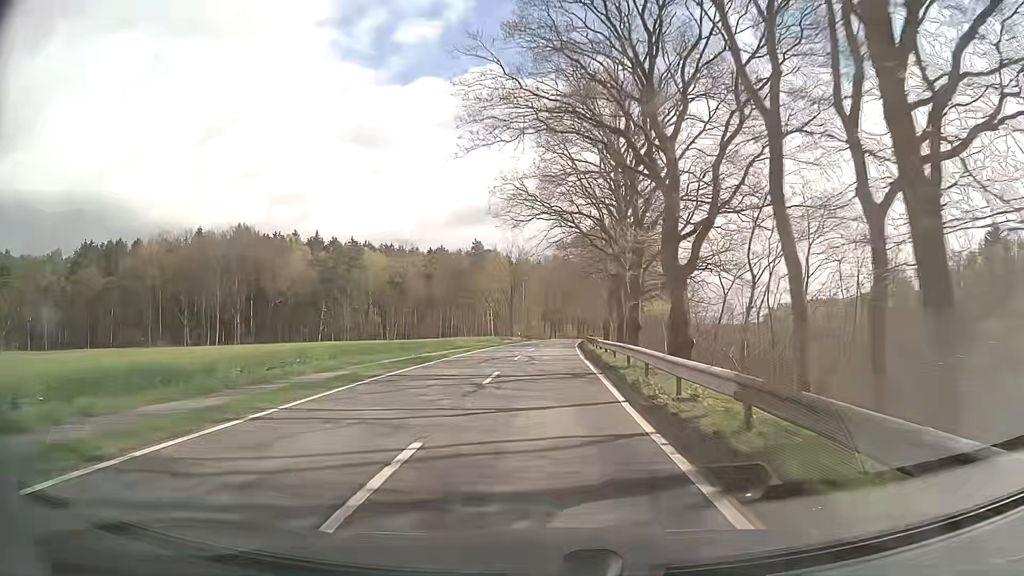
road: tertiary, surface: asphalt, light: Day
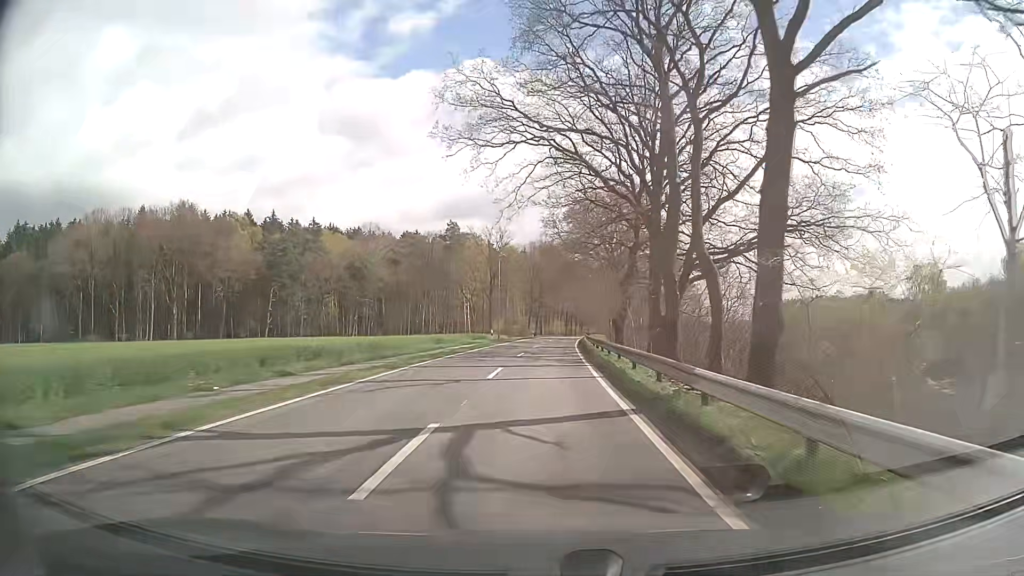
(+0.2, +22.0) m; +1°
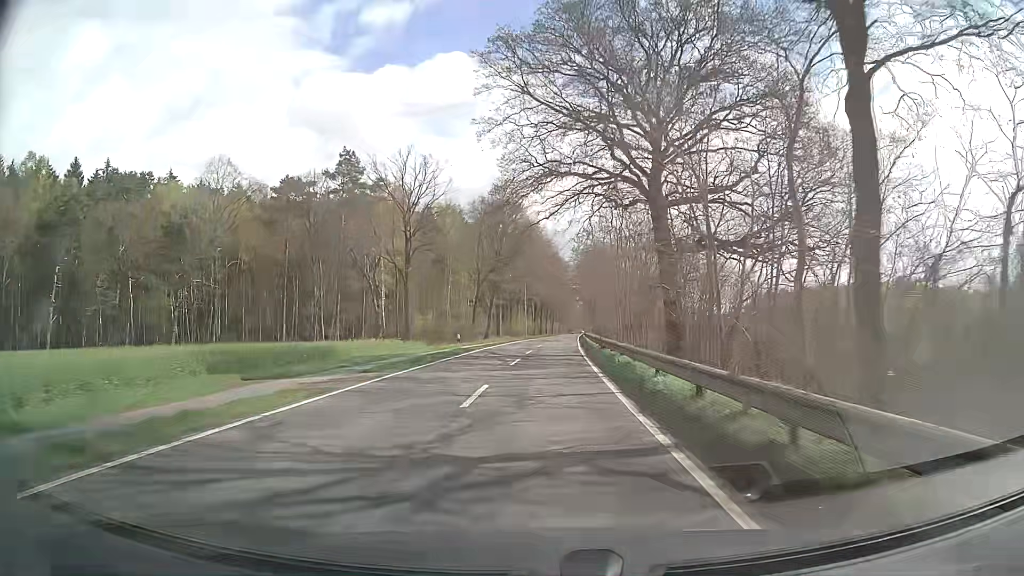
(+1.4, +55.8) m; +3°
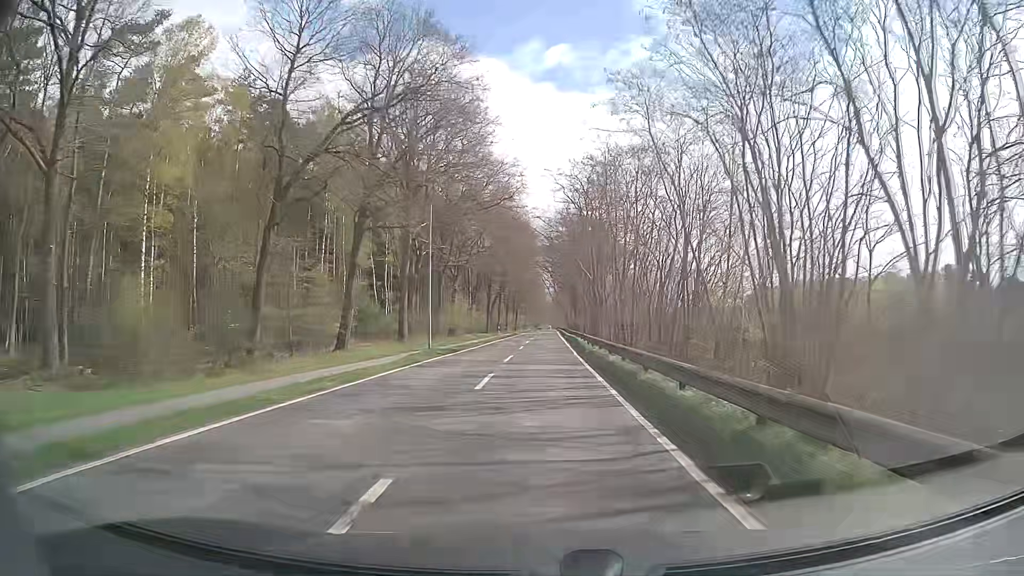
(+1.4, +55.4) m; +3°
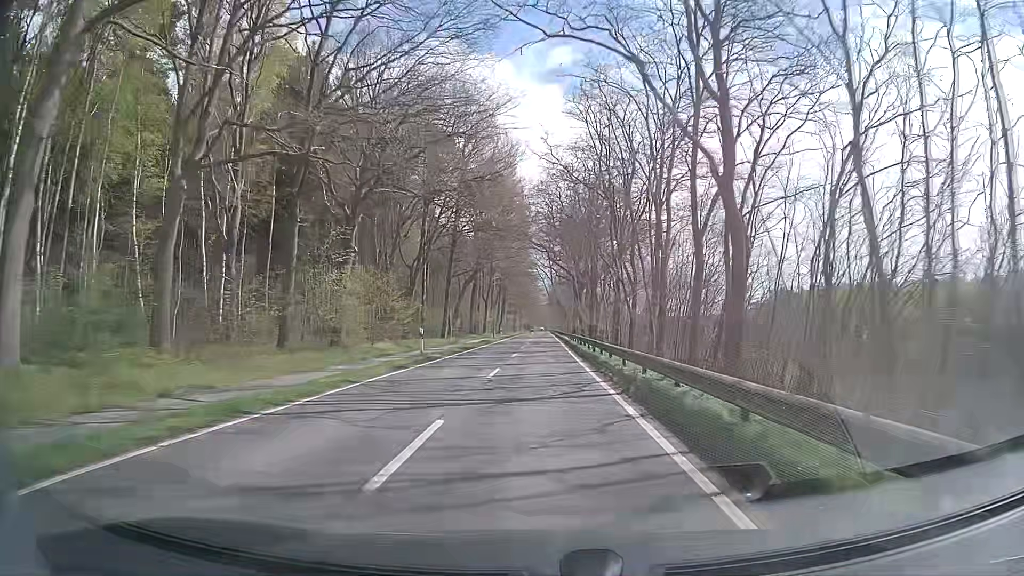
(0.0, +43.7) m; 0°
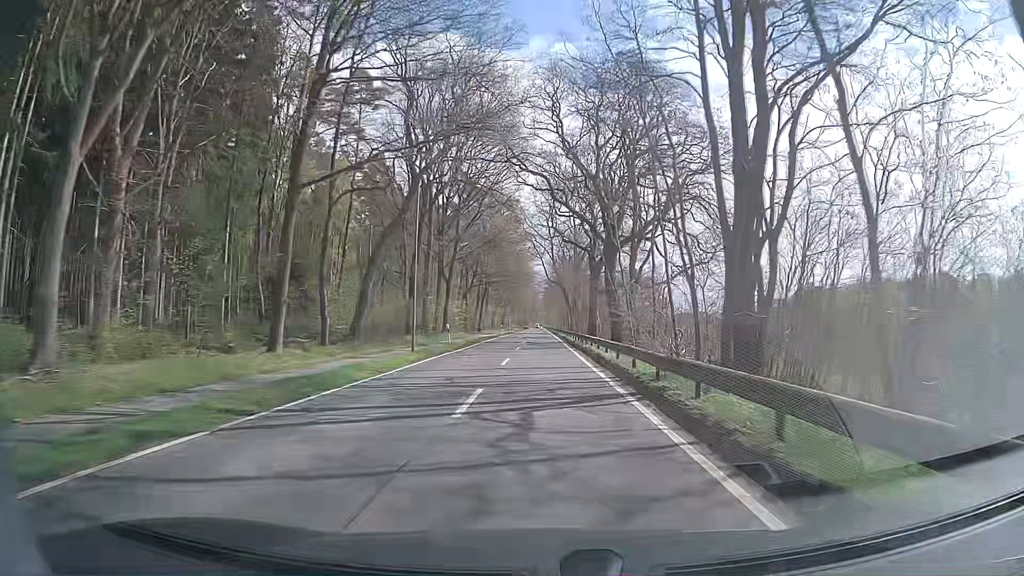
(-0.1, +44.7) m; 0°
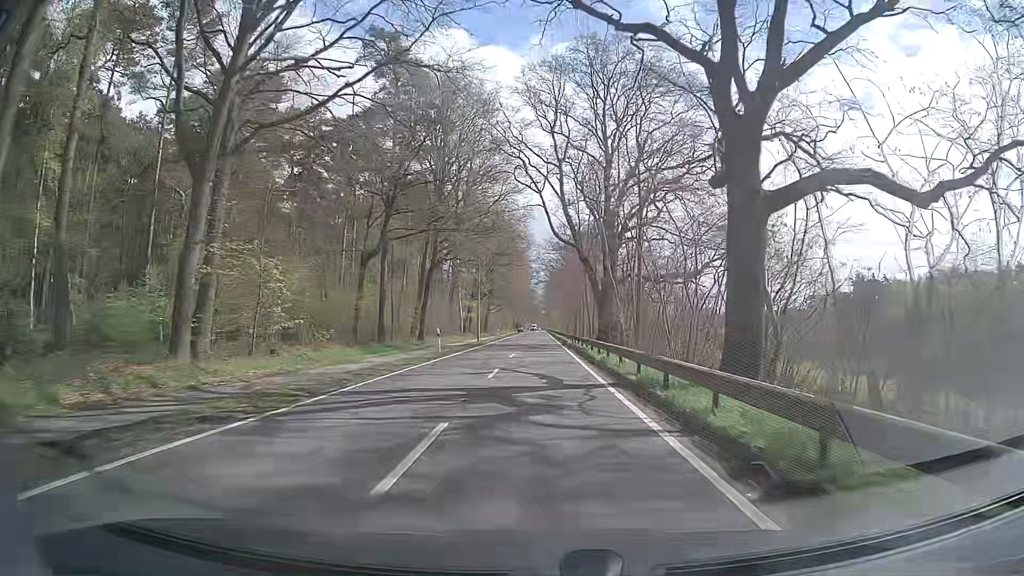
(0.0, +53.3) m; 0°
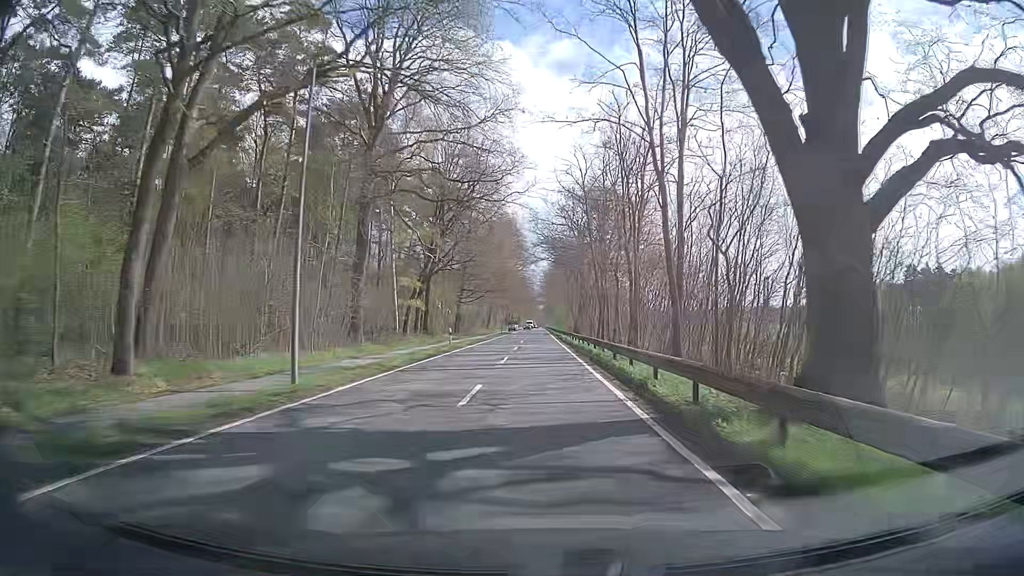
(0.0, +43.3) m; 0°
(0, +10) (0, +20) (0, +30) (0, +40) (0, +50) (0, +60) (0, +70) (0, +80) (0, +90) (0, +100) m
